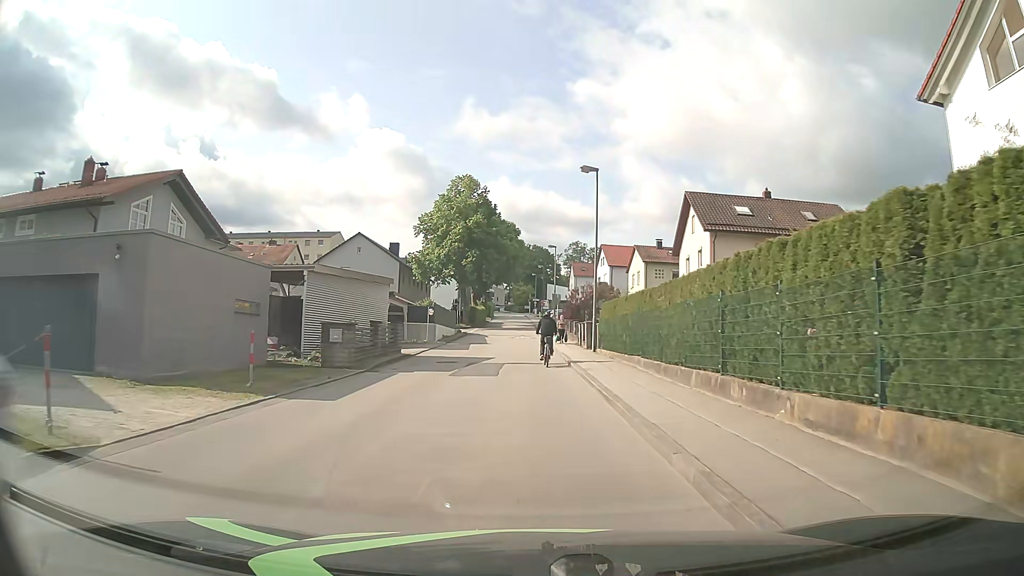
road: unclassified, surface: asphalt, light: Day
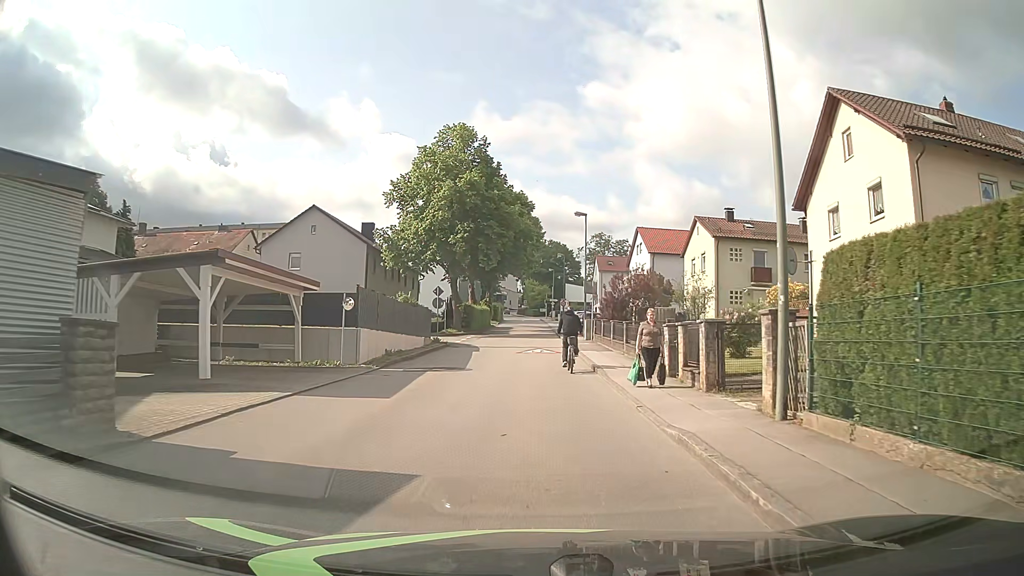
(-0.2, +20.8) m; -1°
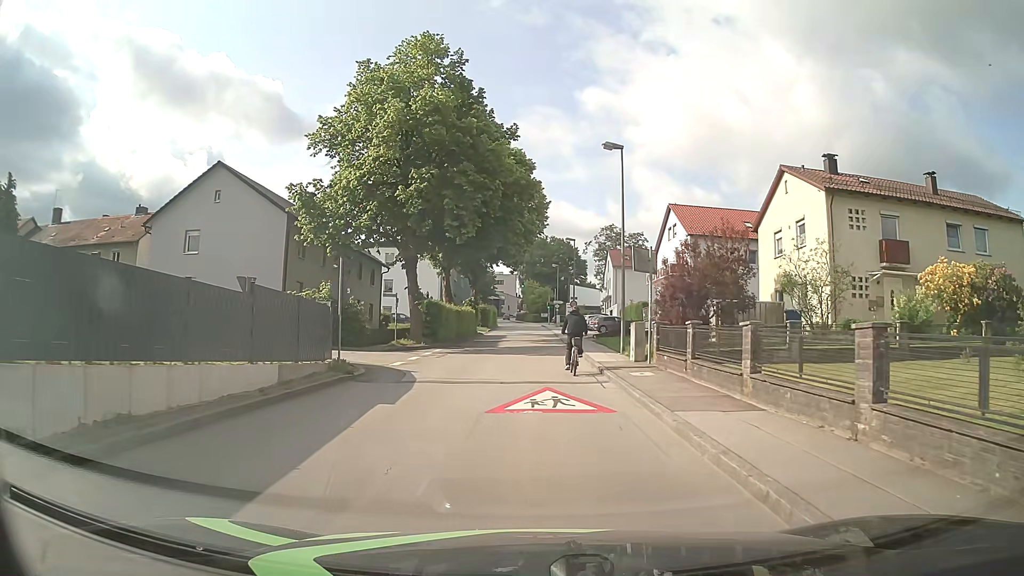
(-0.1, +18.0) m; 0°
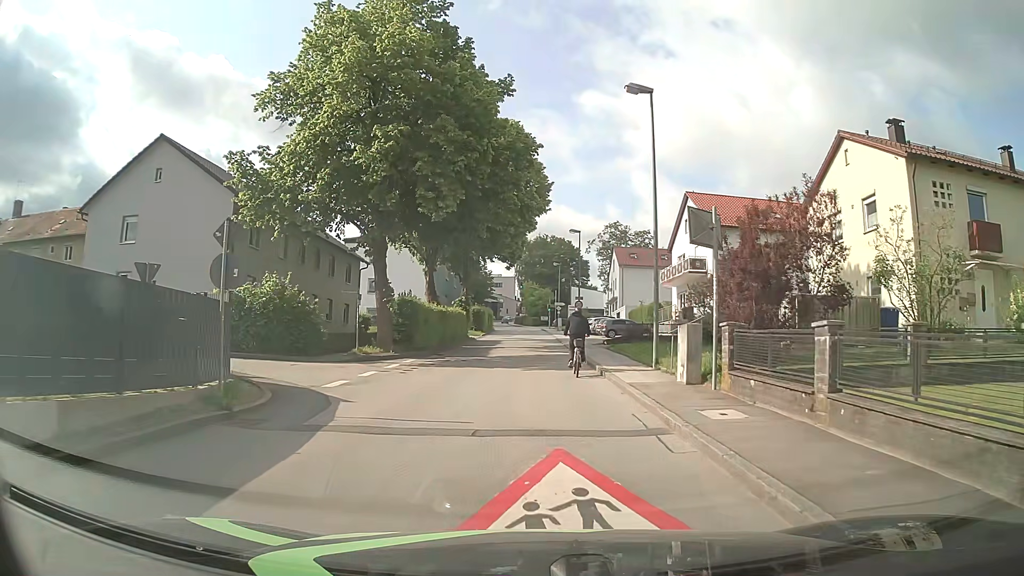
(0.0, +6.9) m; -1°
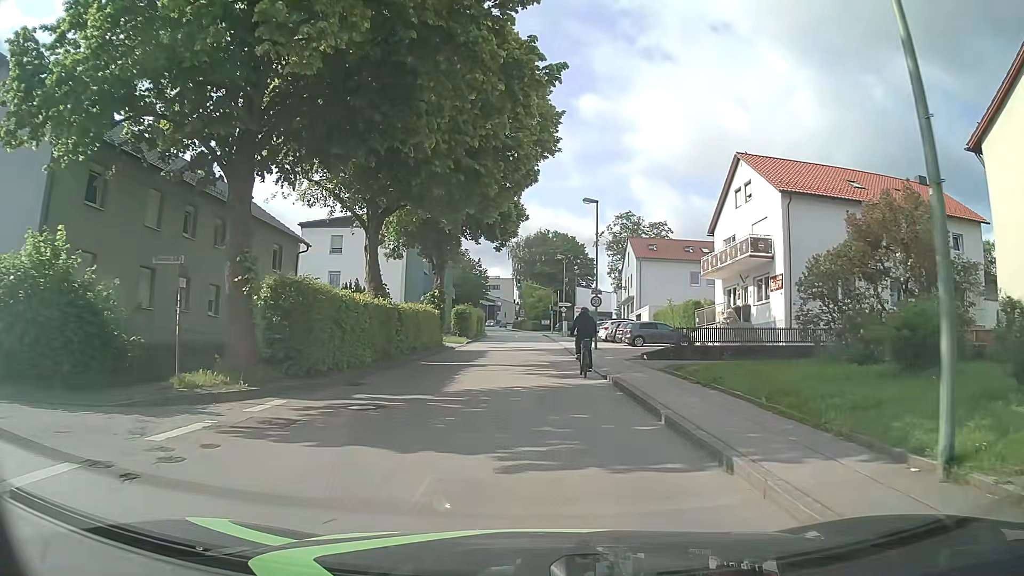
(+0.1, +13.3) m; +1°
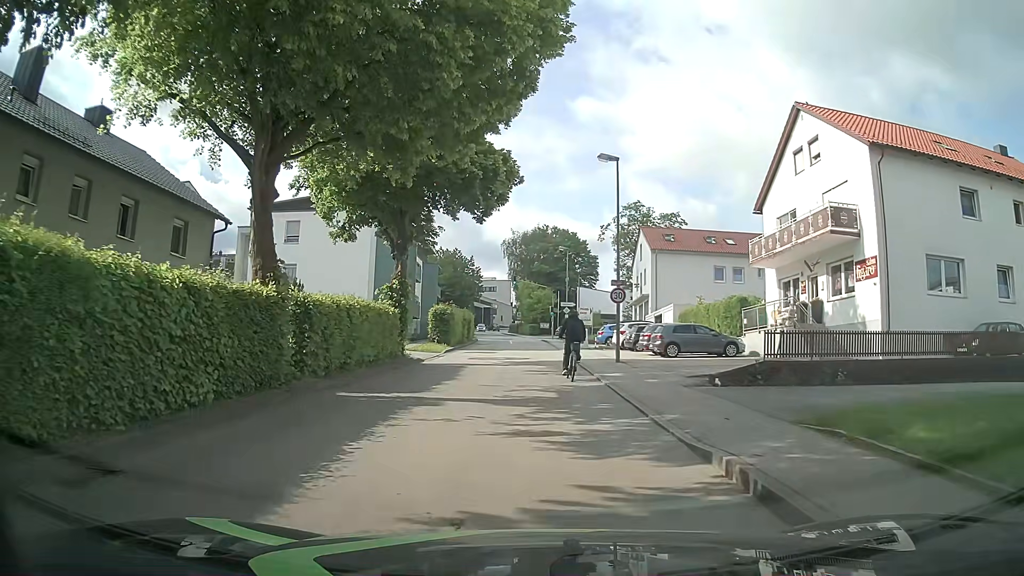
(0.0, +9.8) m; +1°
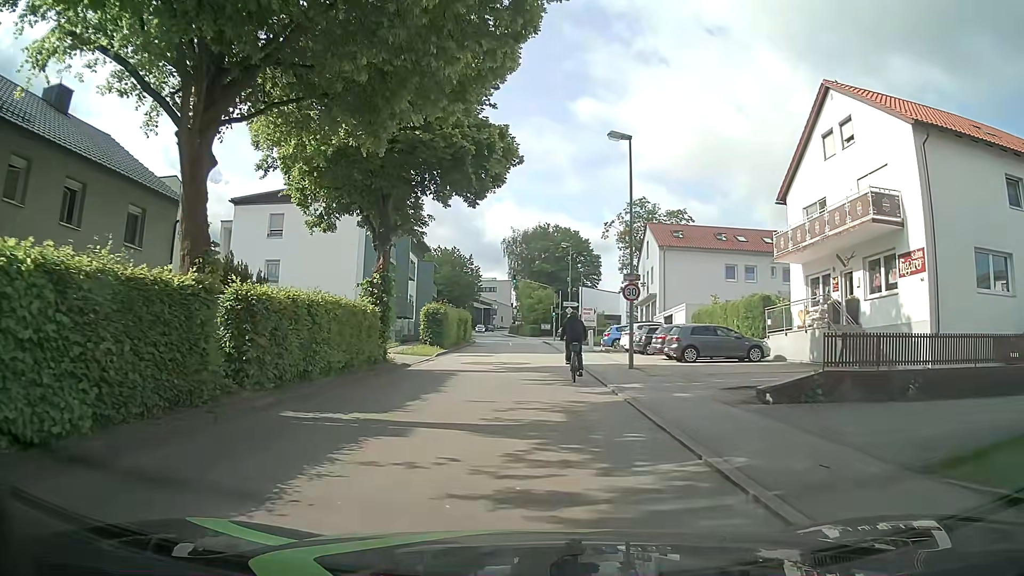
(0.0, +3.2) m; -1°
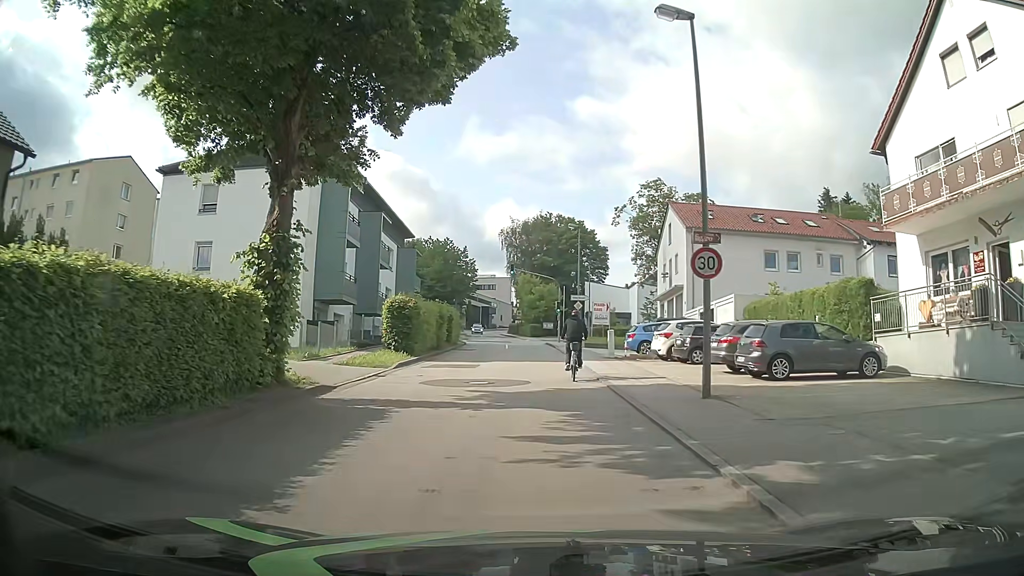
(+0.1, +9.4) m; 0°
(0, +10) (0, +20) (0, +30) (0, +40) (-1, +50) (-1, +60) (-2, +70) (-4, +80) (-5, +90) (-6, +100) m
